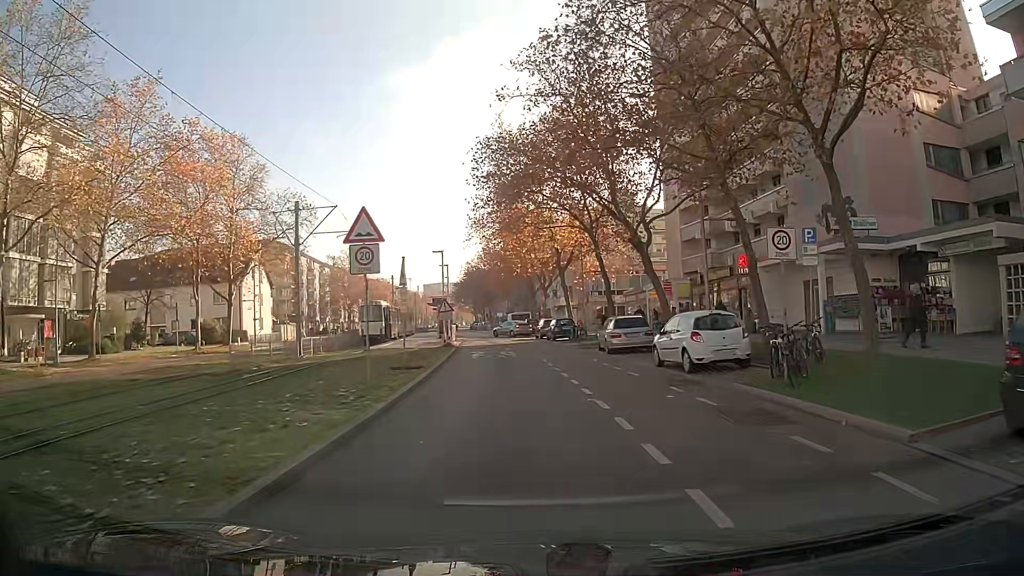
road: tertiary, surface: asphalt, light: Day
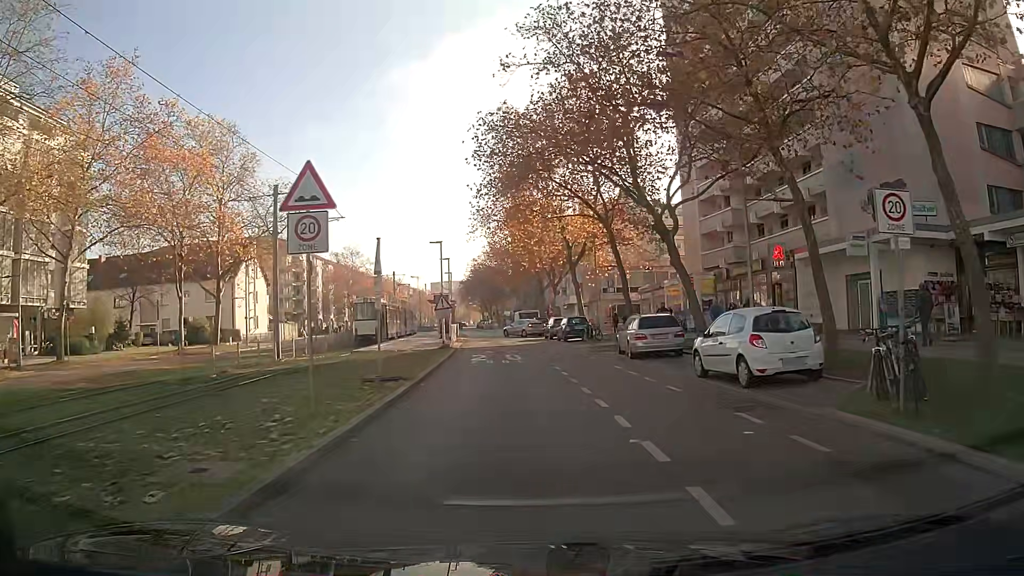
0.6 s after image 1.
(0.0, +3.9) m; -1°
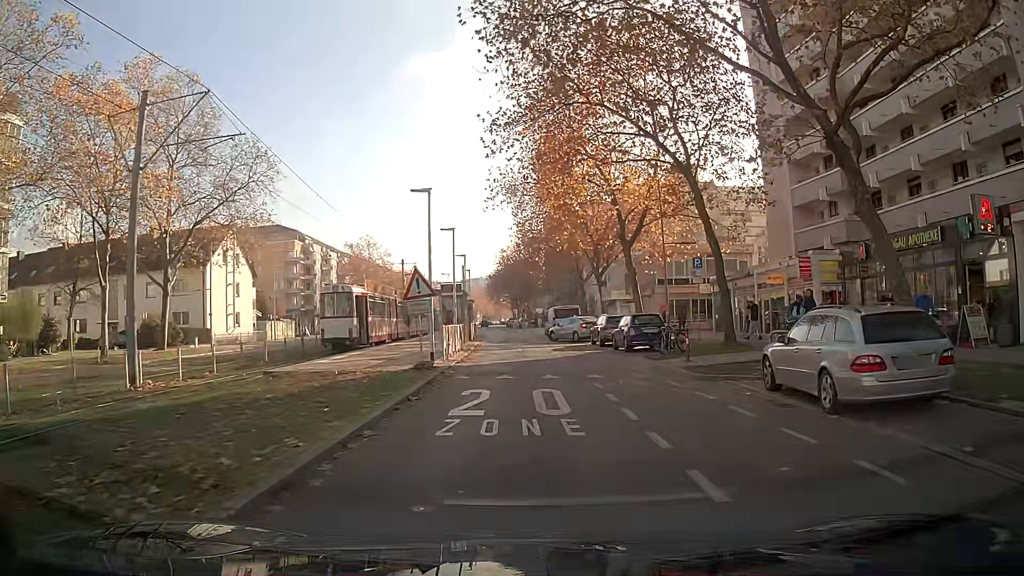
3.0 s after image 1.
(-0.5, +13.3) m; -3°
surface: paving_stones
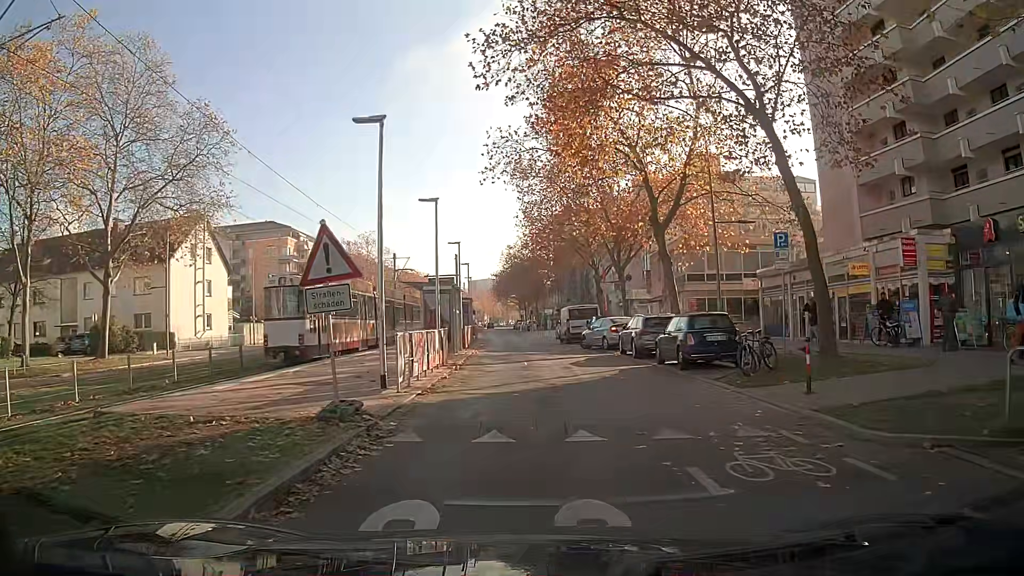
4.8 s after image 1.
(0.0, +7.7) m; -1°
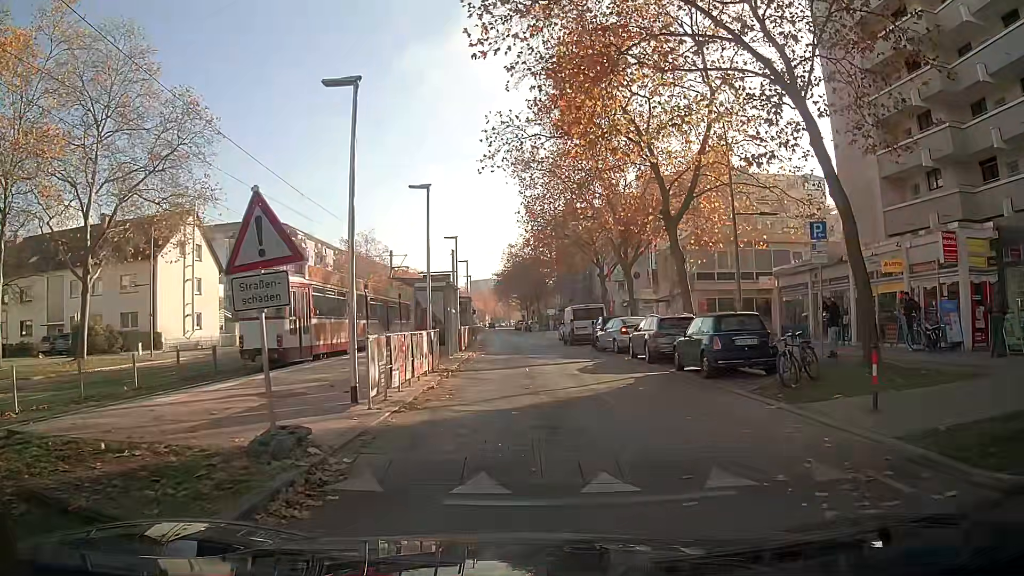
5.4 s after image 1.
(0.0, +2.2) m; 0°
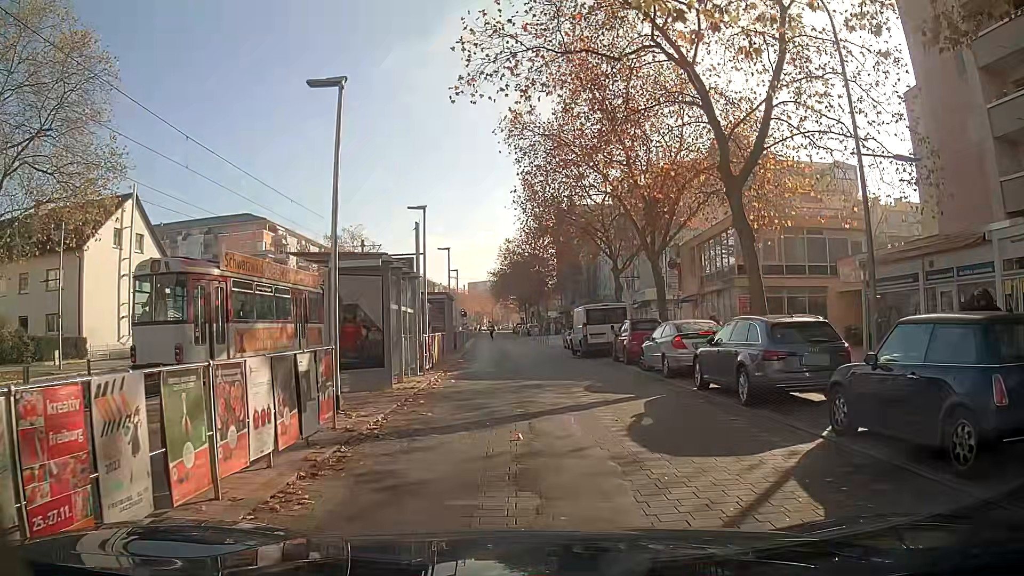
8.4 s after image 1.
(+0.1, +9.3) m; 0°
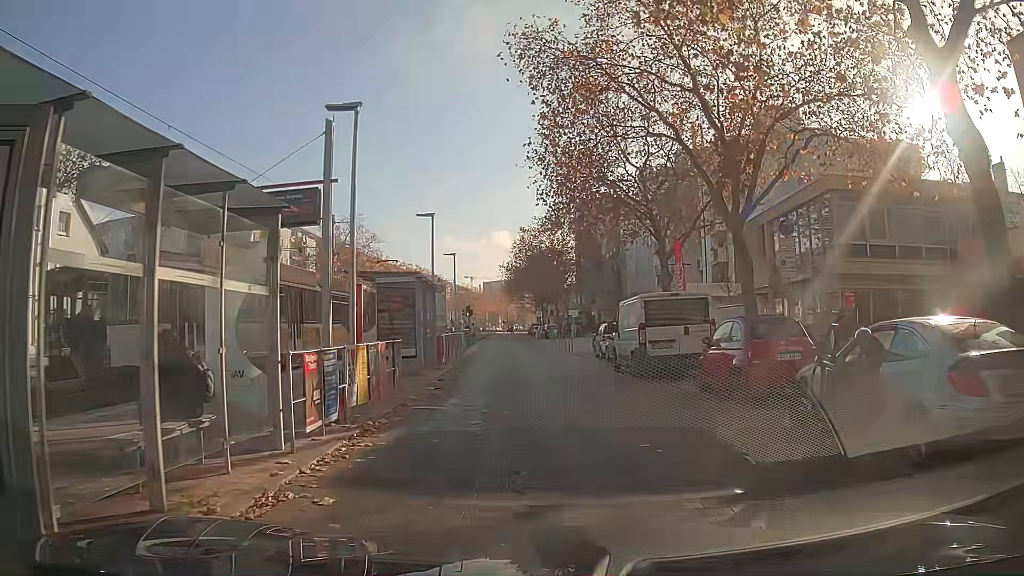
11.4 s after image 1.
(+0.2, +11.0) m; 0°
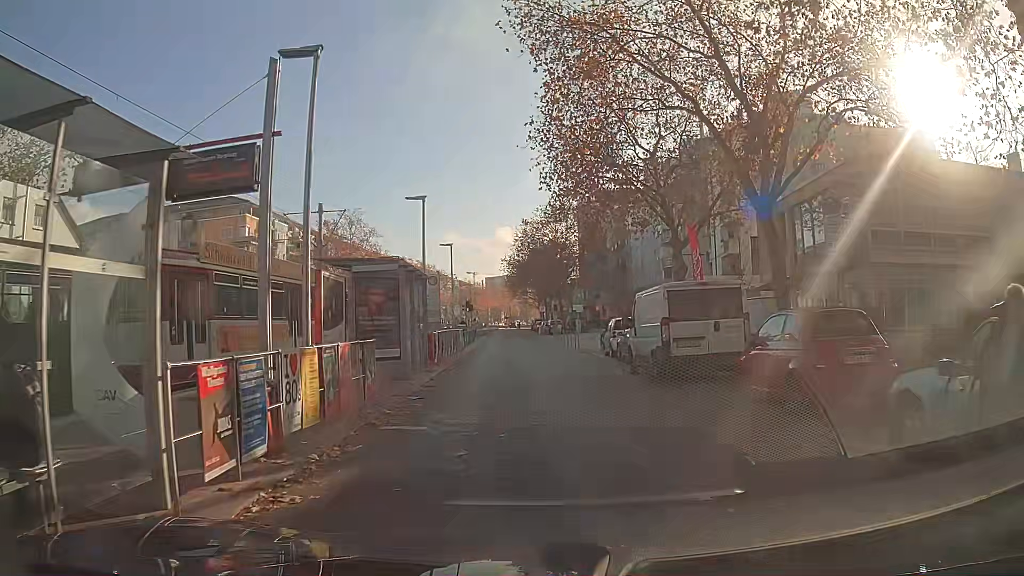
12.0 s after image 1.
(0.0, +2.6) m; -1°
(0, +10) (0, +20) (-1, +30) (-1, +40) (-2, +50) (-2, +60) (-2, +70) (-3, +80) (-3, +90) (-3, +100) m
